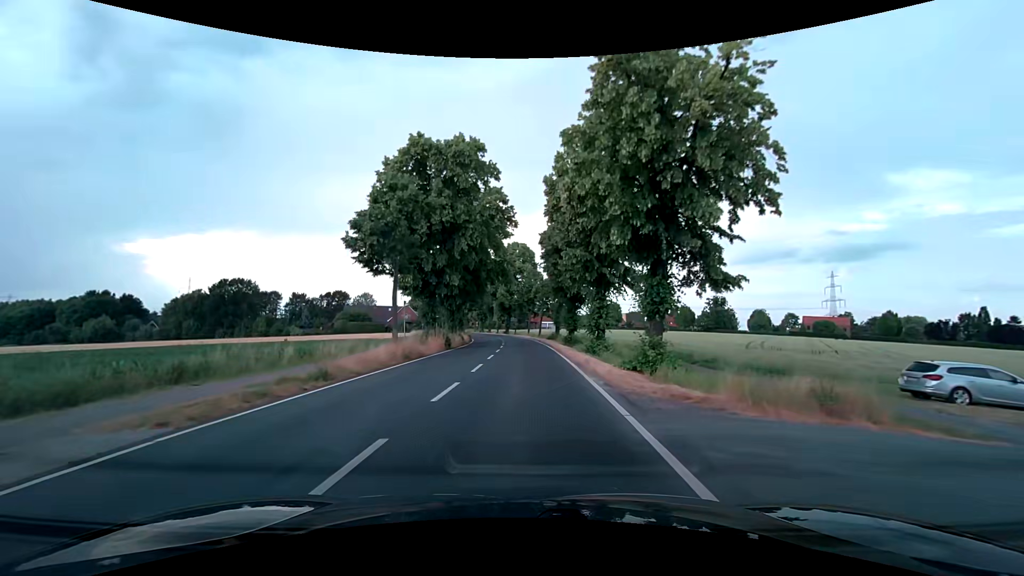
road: secondary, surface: asphalt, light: Day
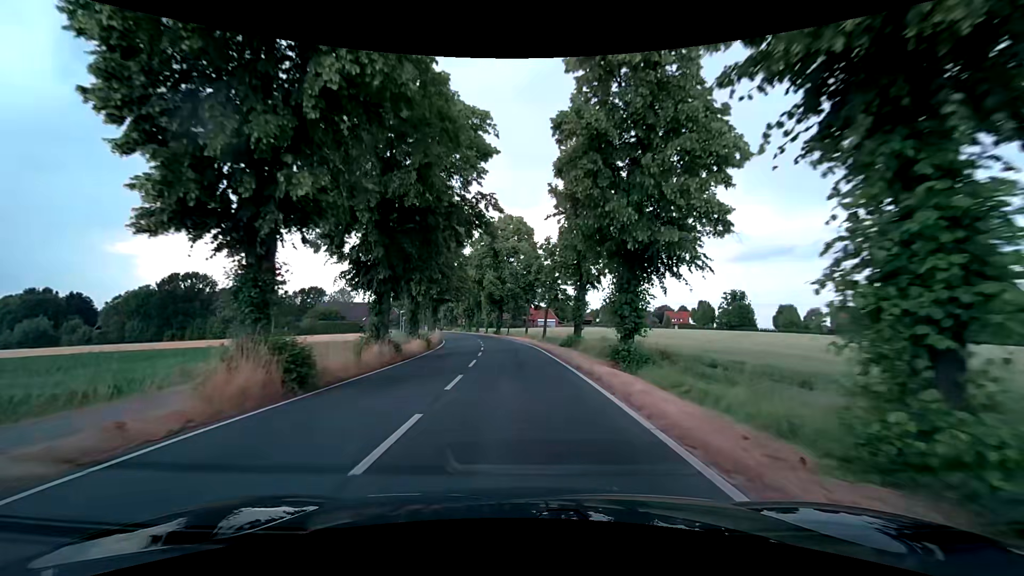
(+0.2, +22.3) m; +1°
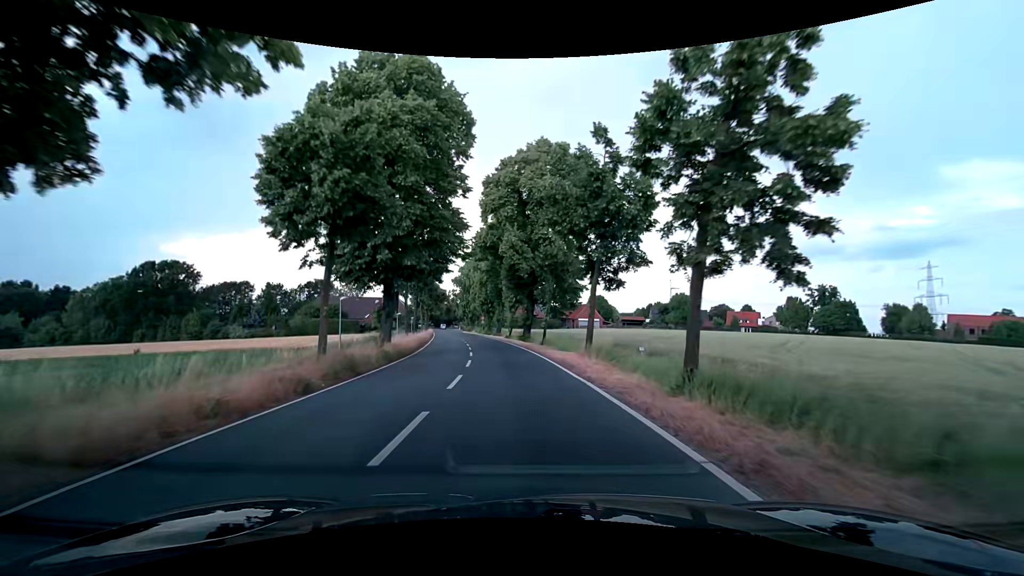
(-0.9, +29.8) m; -4°
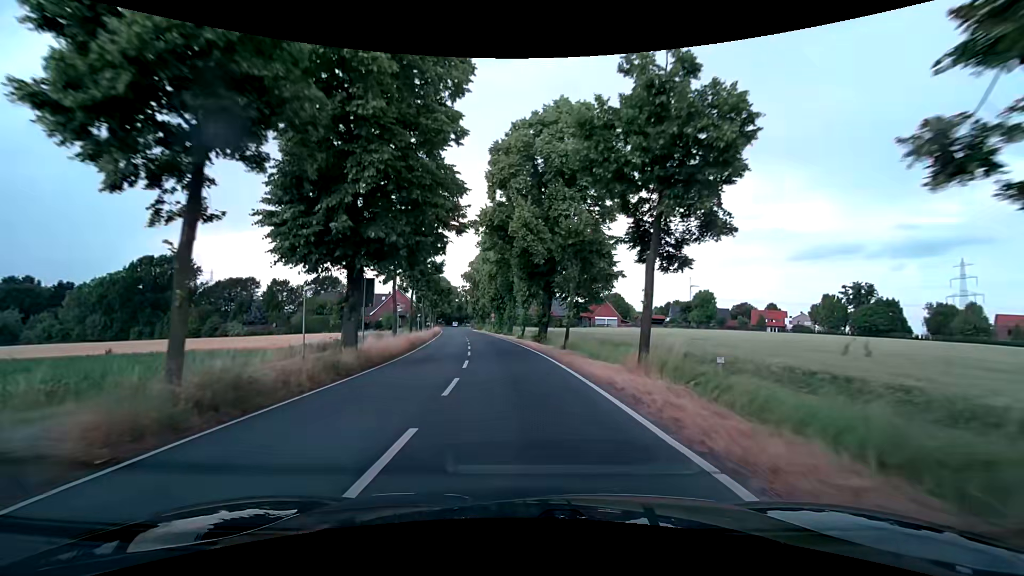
(-0.1, +7.5) m; -1°
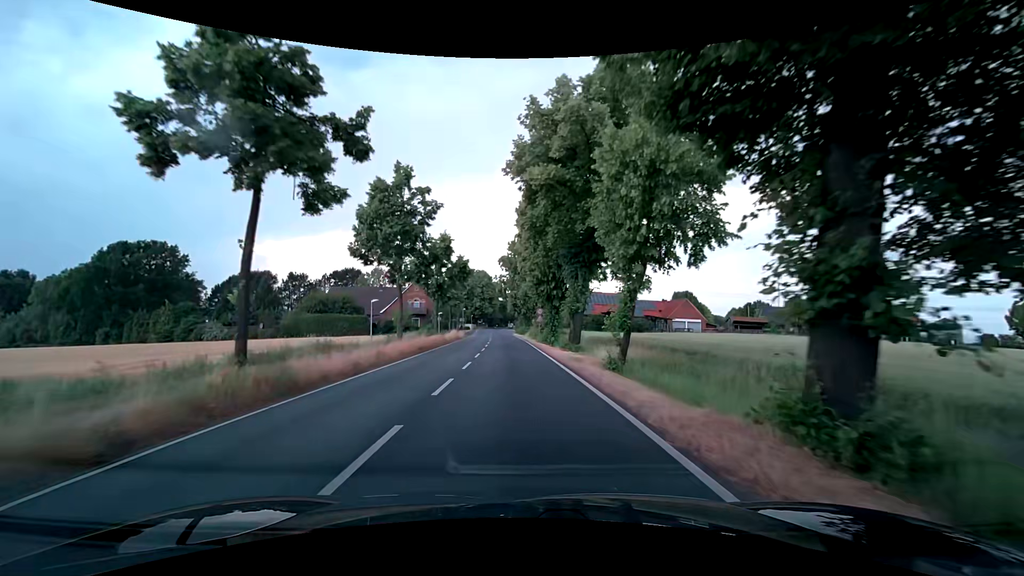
(-1.5, +29.8) m; -6°
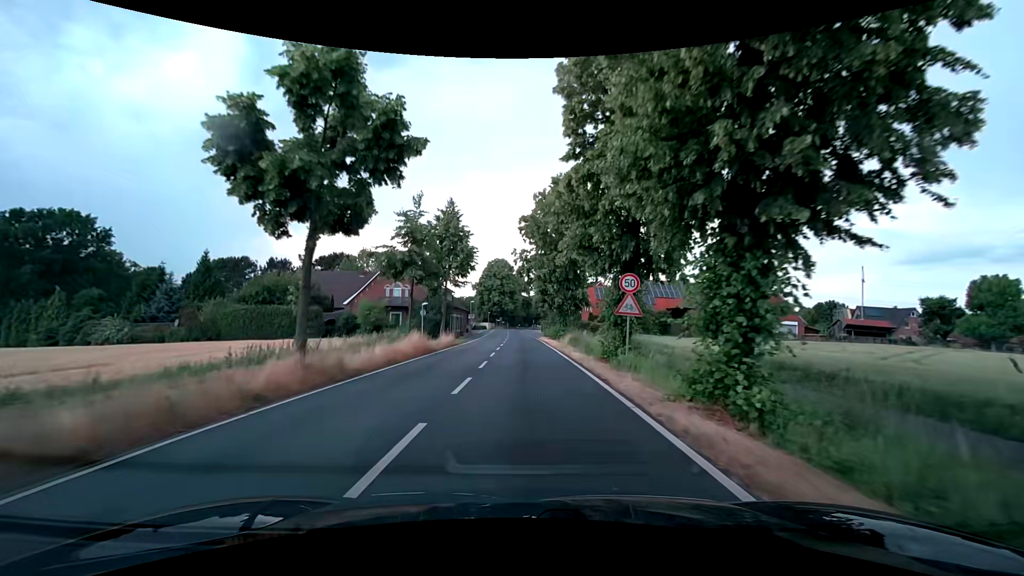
(-1.0, +29.9) m; -3°
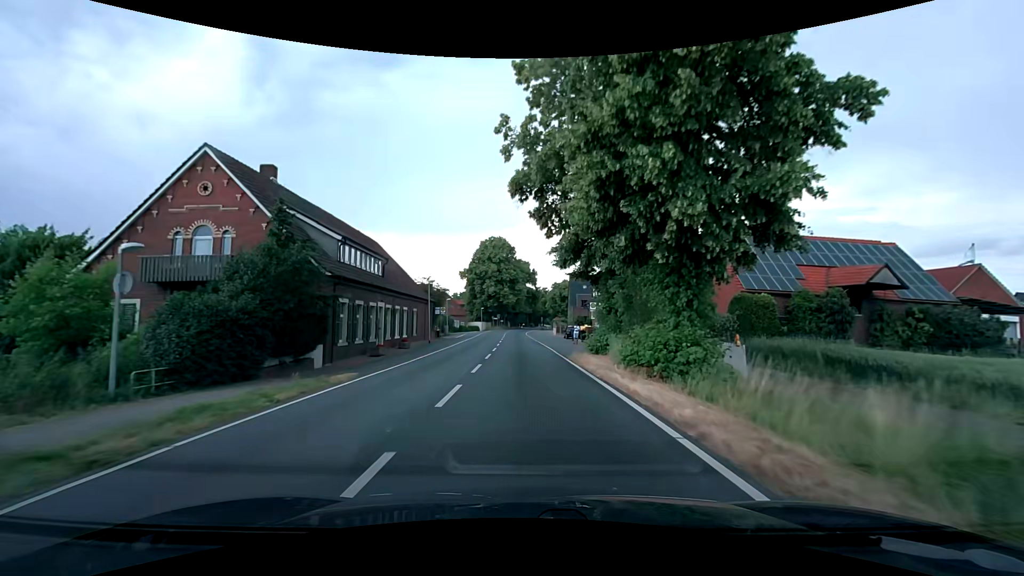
(+0.1, +37.5) m; 0°
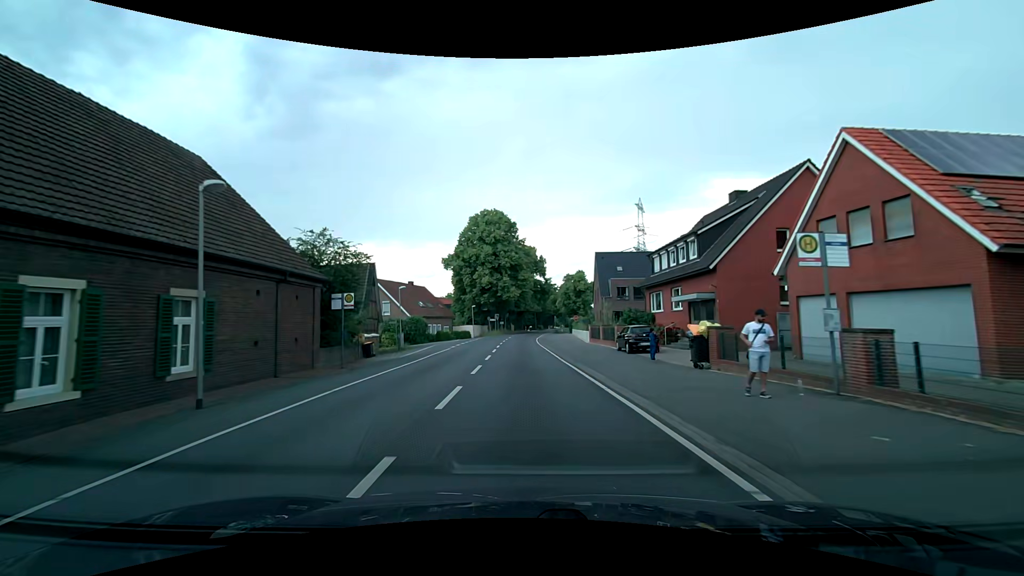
(-0.1, +30.1) m; 0°
(0, +10) (0, +20) (0, +30) (0, +40) (0, +50) (0, +60) (+1, +70) (+2, +80) (+3, +90) (+4, +100) m
